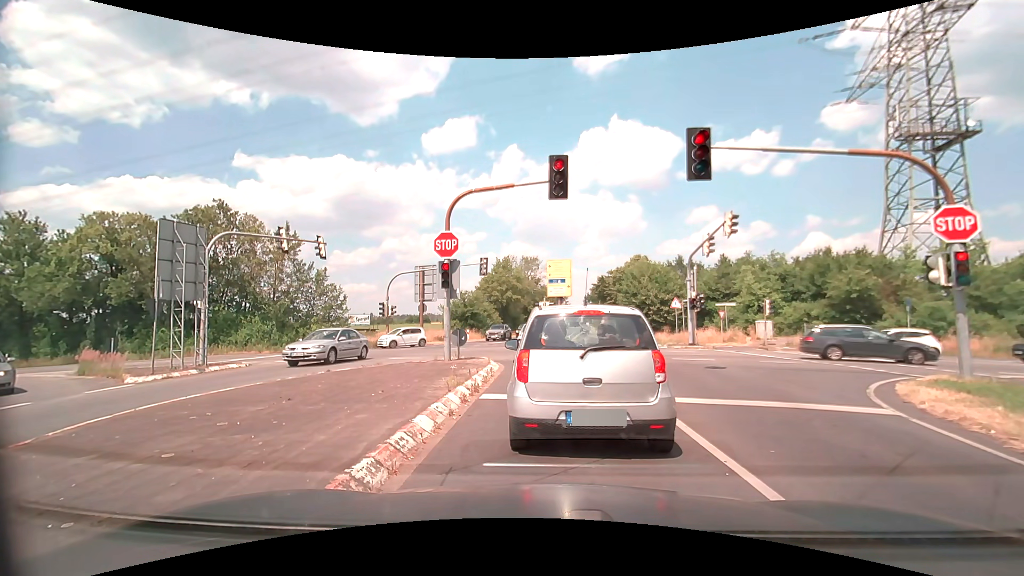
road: secondary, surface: asphalt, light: Day
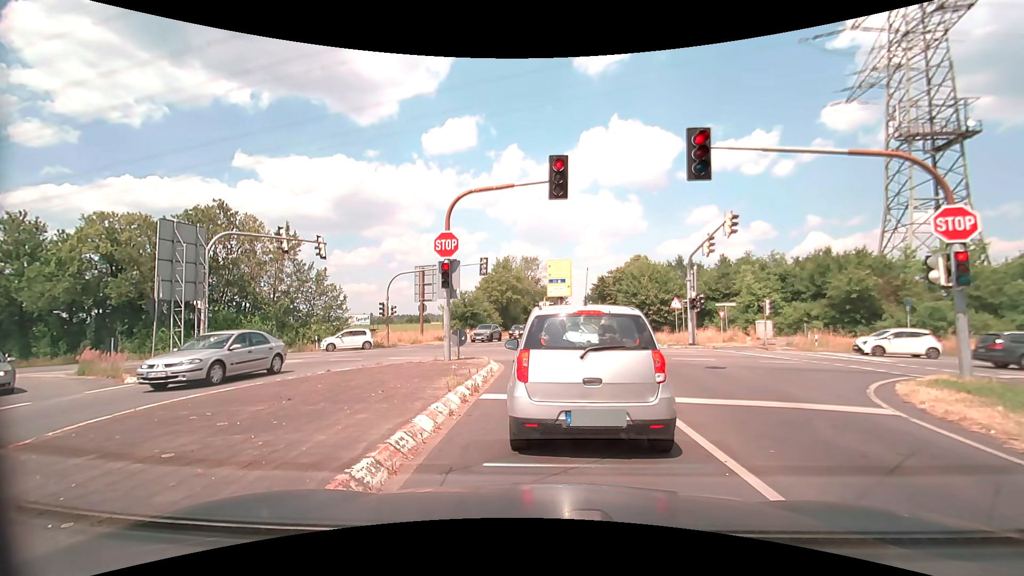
(0.0, 0.0) m; 0°
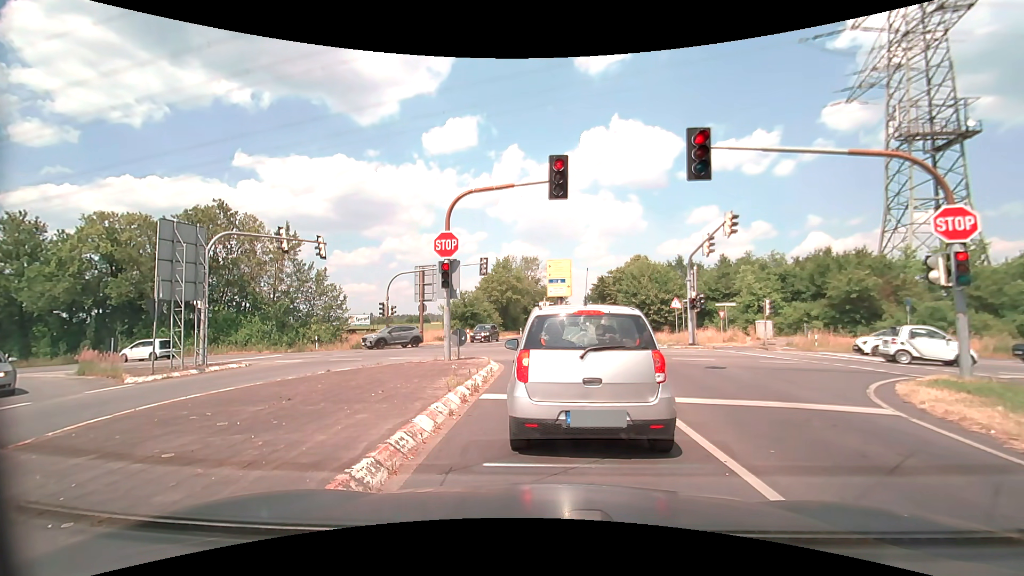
(0.0, 0.0) m; 0°
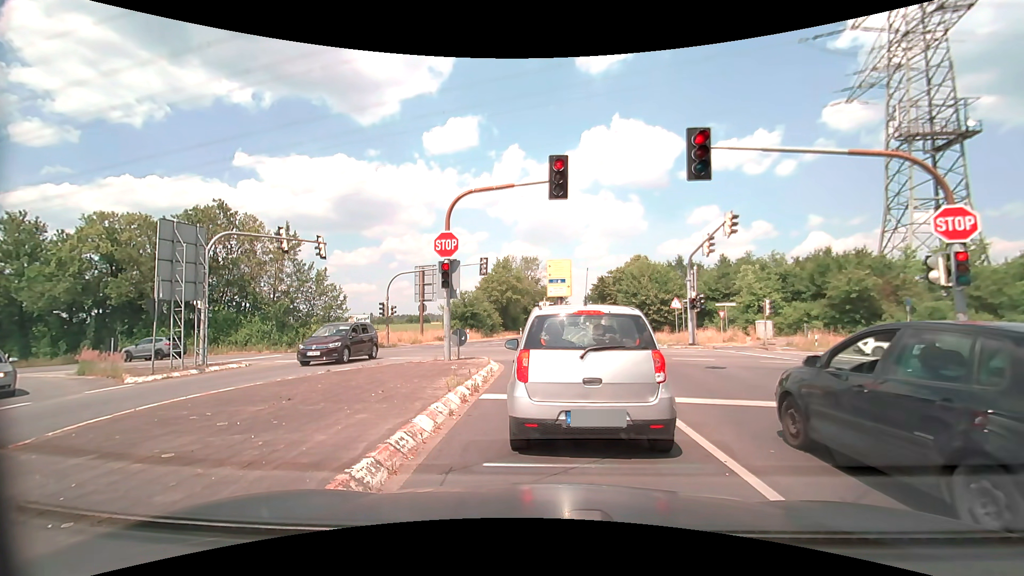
(0.0, 0.0) m; 0°
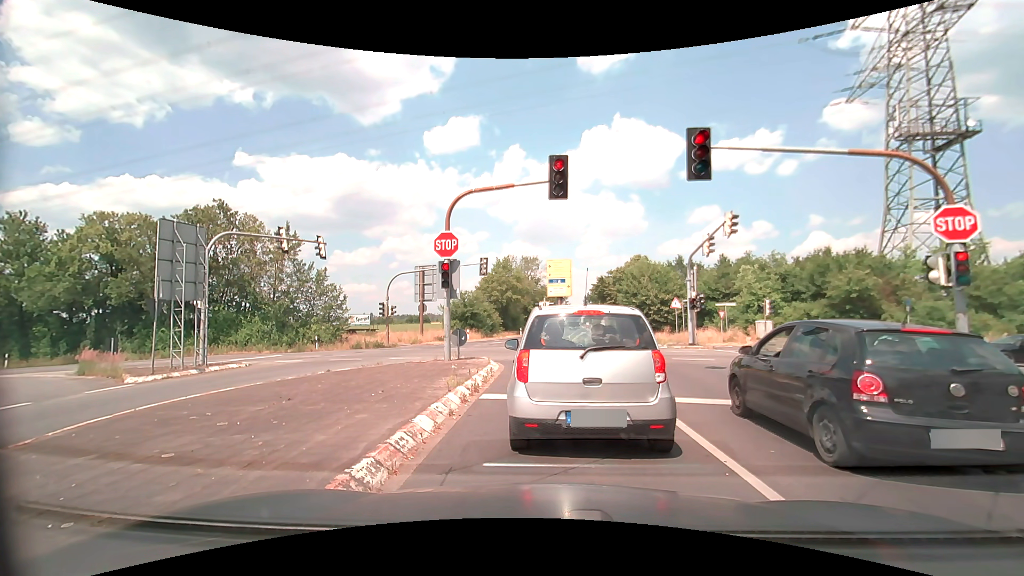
(0.0, 0.0) m; 0°
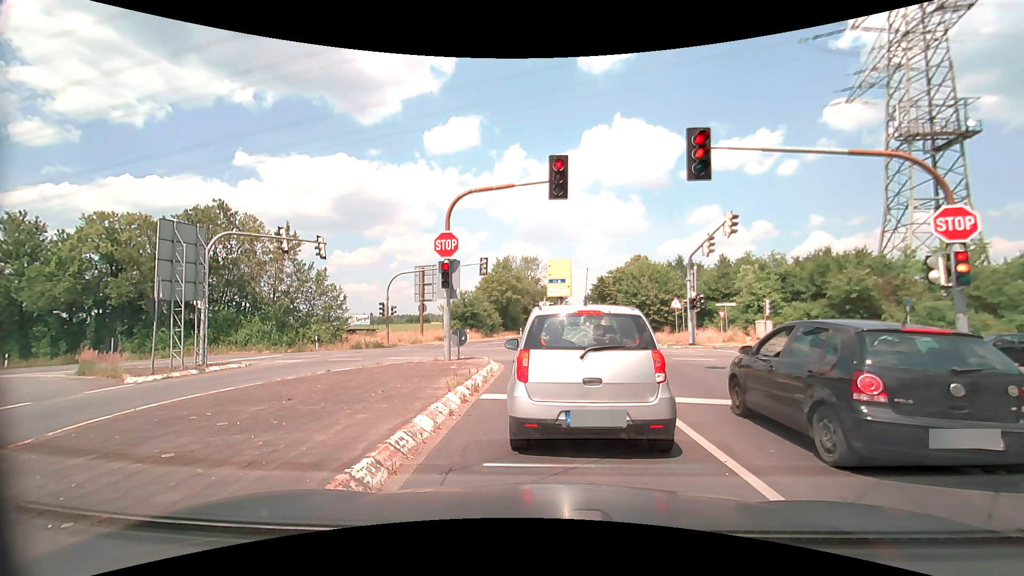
(0.0, 0.0) m; 0°
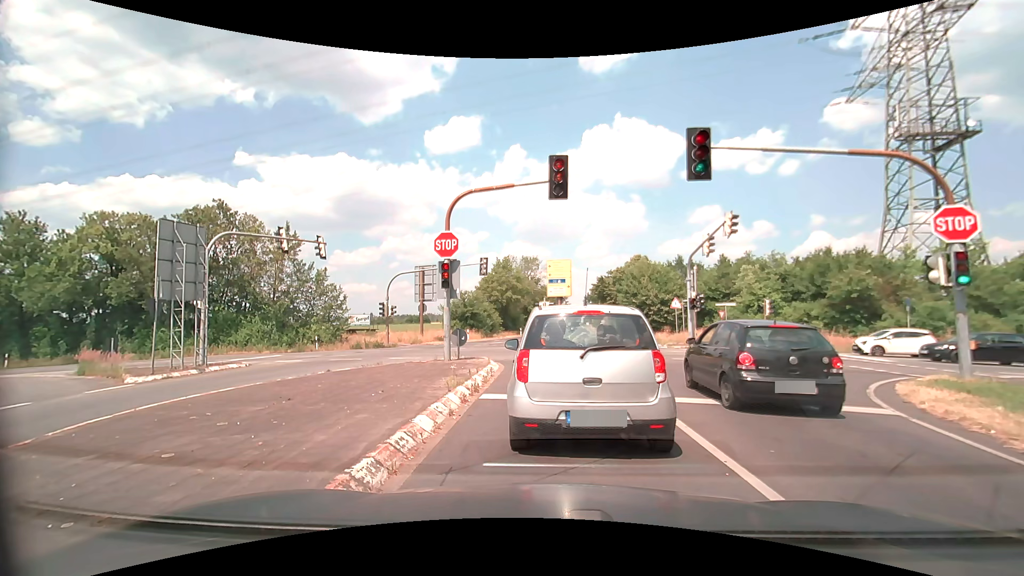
(0.0, 0.0) m; 0°
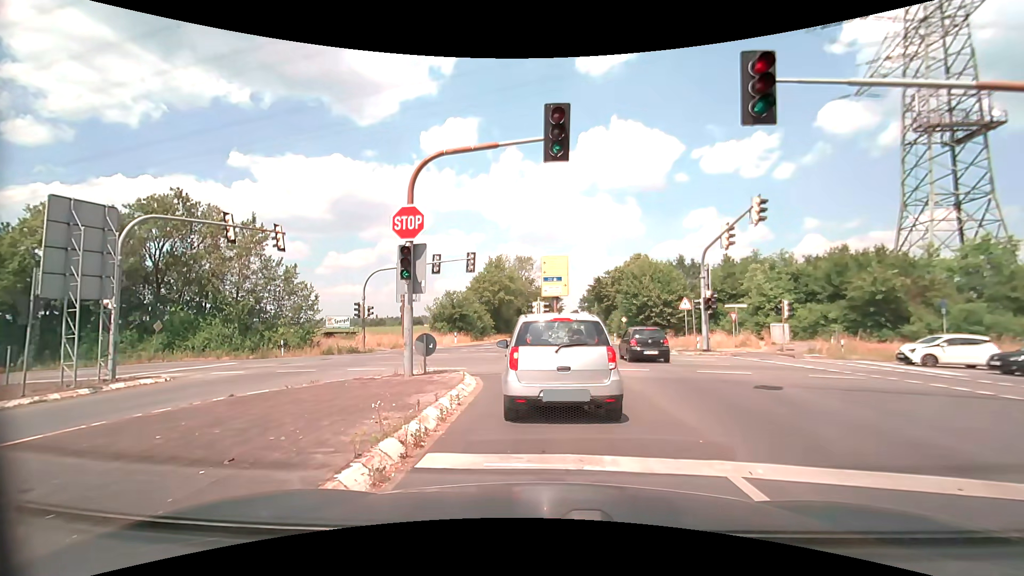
(+0.1, +4.3) m; +1°
(0, +10) (-2, +20) (-9, +27) (-18, +31) (-28, +32) (-38, +33) (-48, +34) (-58, +36) (-68, +37) (-78, +38) m
